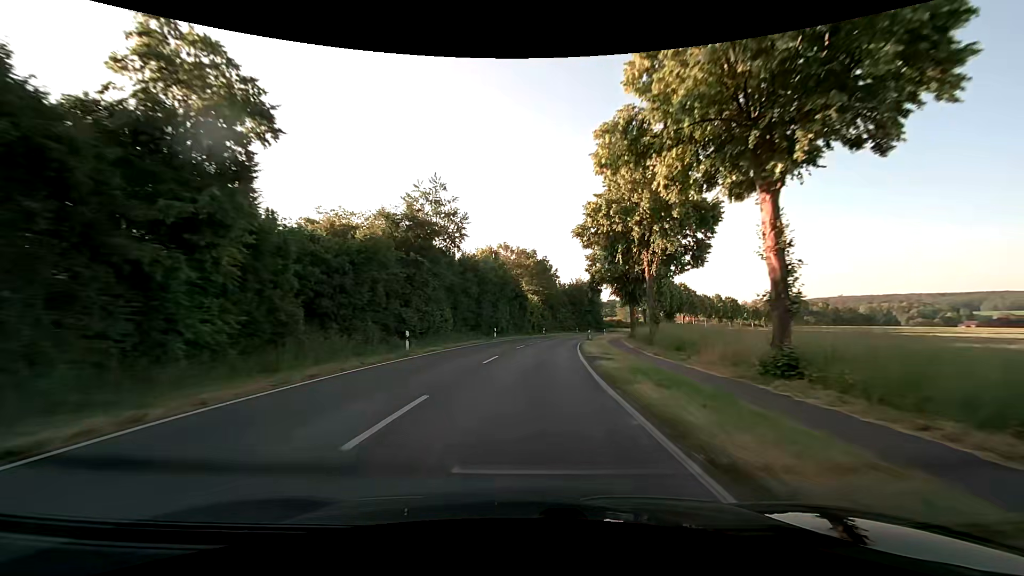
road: secondary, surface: asphalt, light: Day
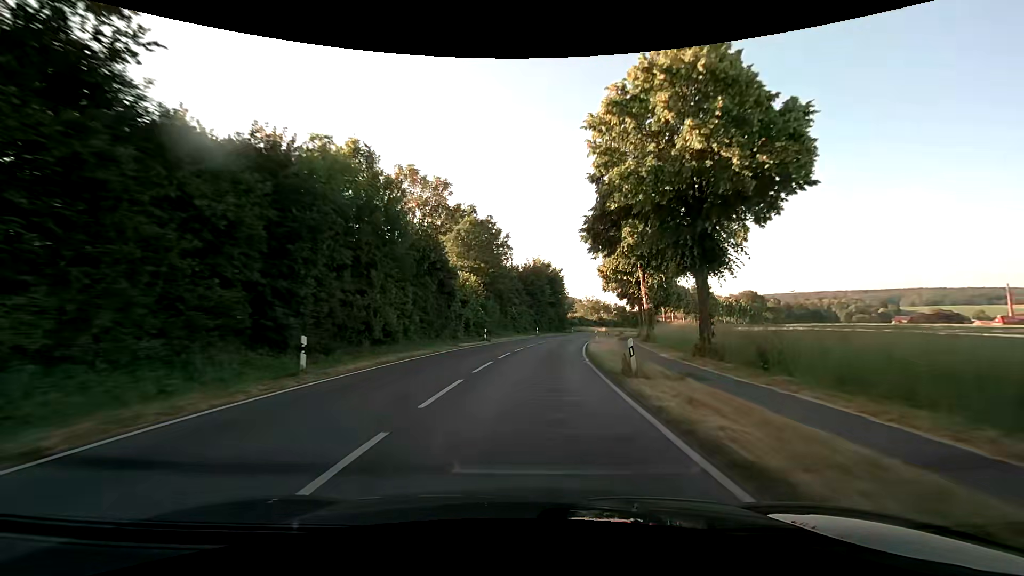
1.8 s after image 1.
(+1.7, +33.1) m; +6°
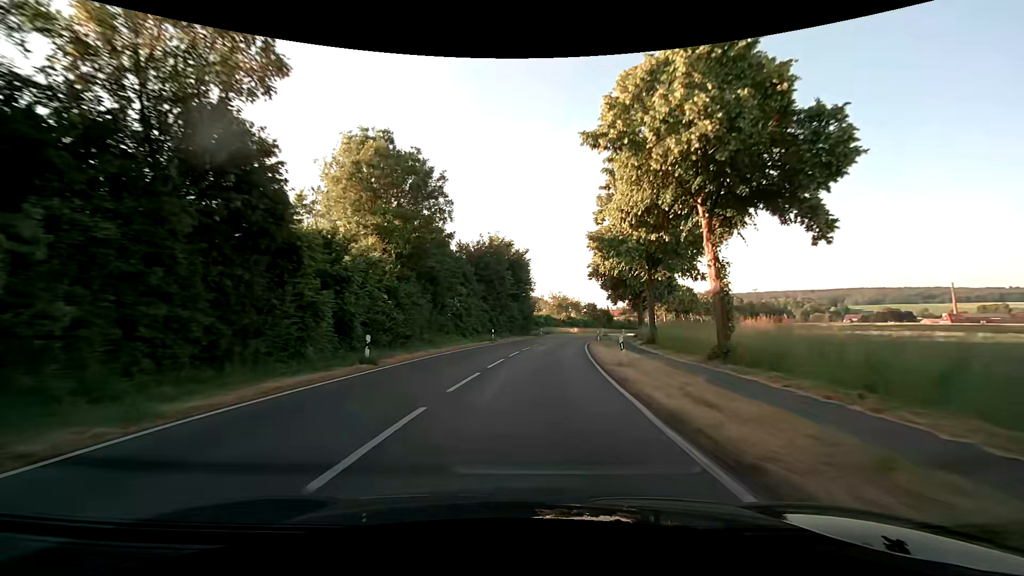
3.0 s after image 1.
(+0.9, +22.1) m; +4°
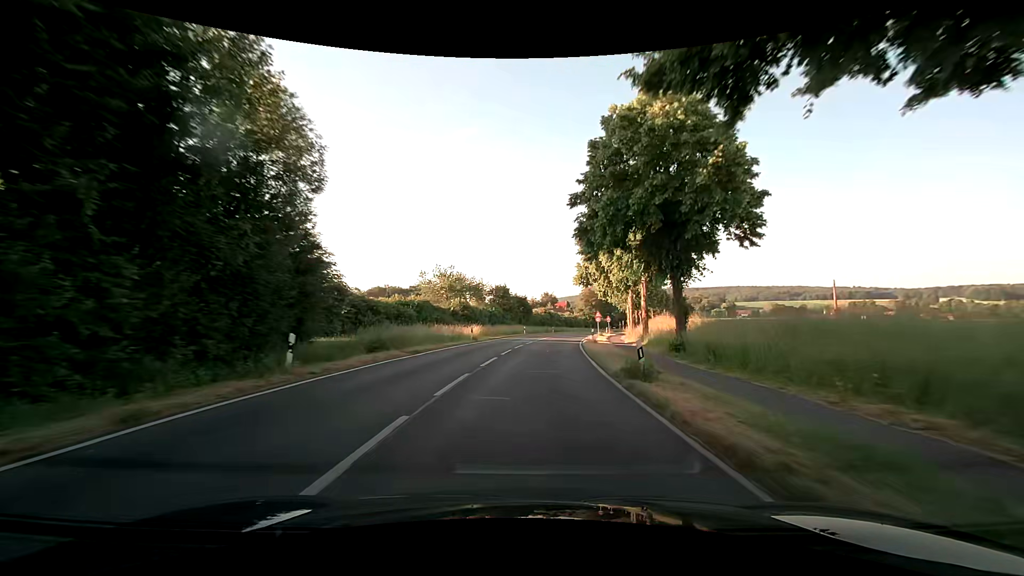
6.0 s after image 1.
(+5.6, +54.9) m; +12°
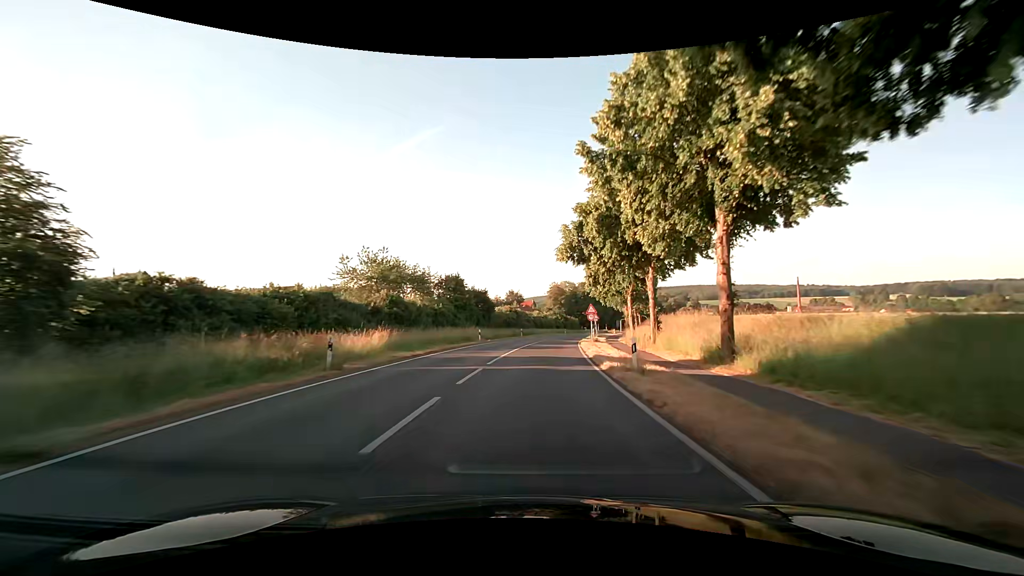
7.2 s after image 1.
(+0.7, +22.1) m; +4°
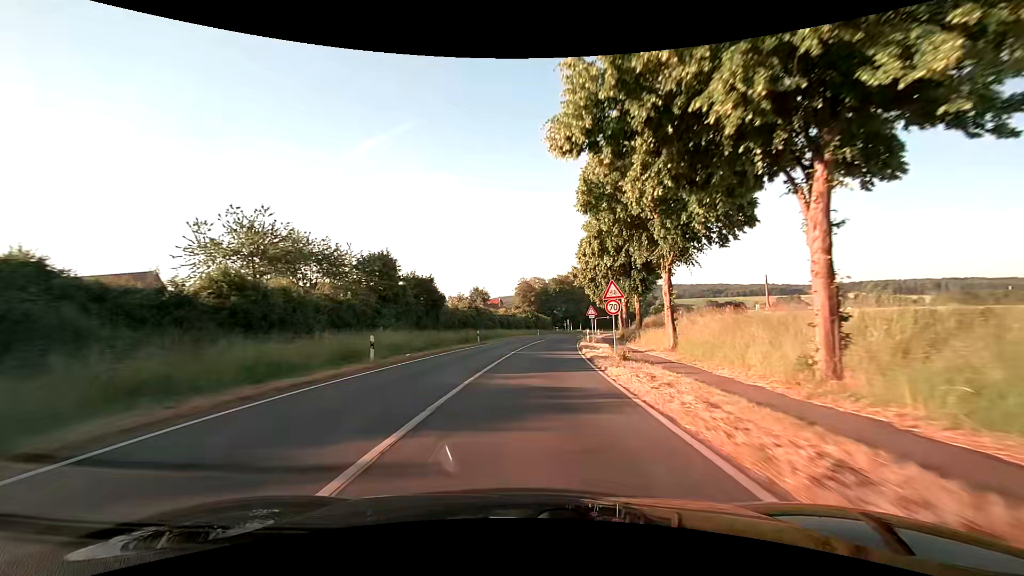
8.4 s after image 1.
(+0.7, +22.1) m; +3°
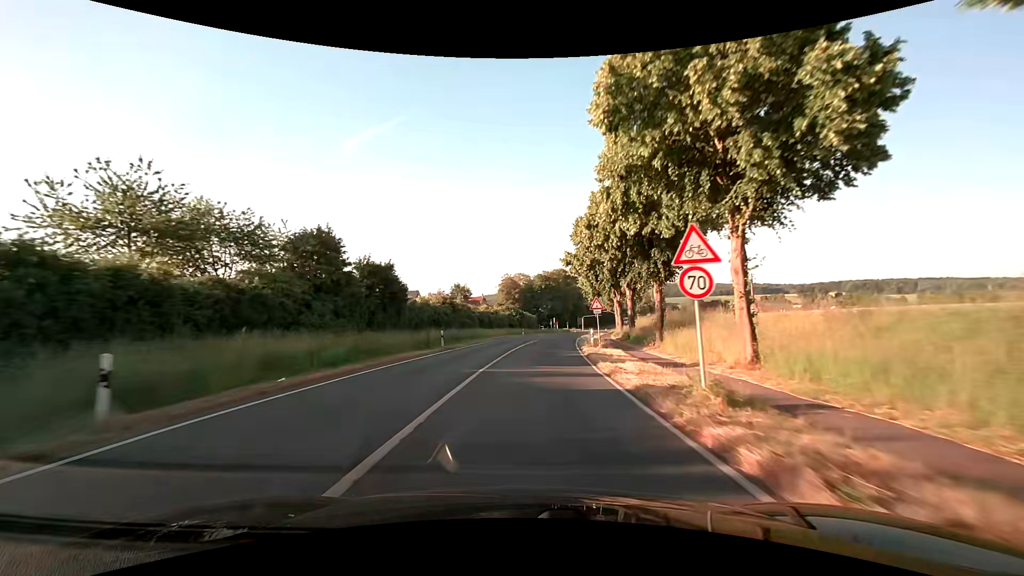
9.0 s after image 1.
(+0.2, +11.0) m; +2°
